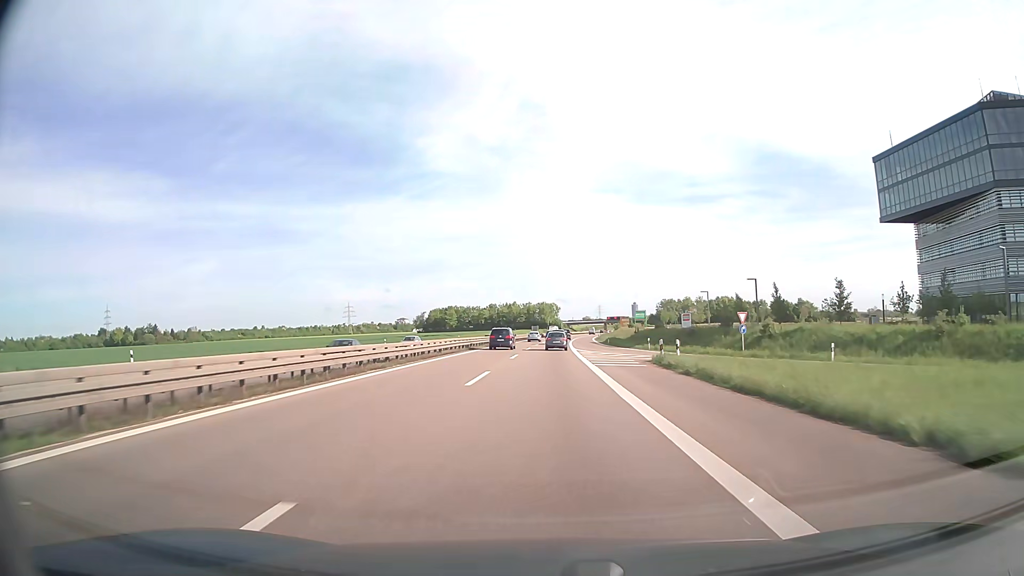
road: trunk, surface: asphalt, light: Day
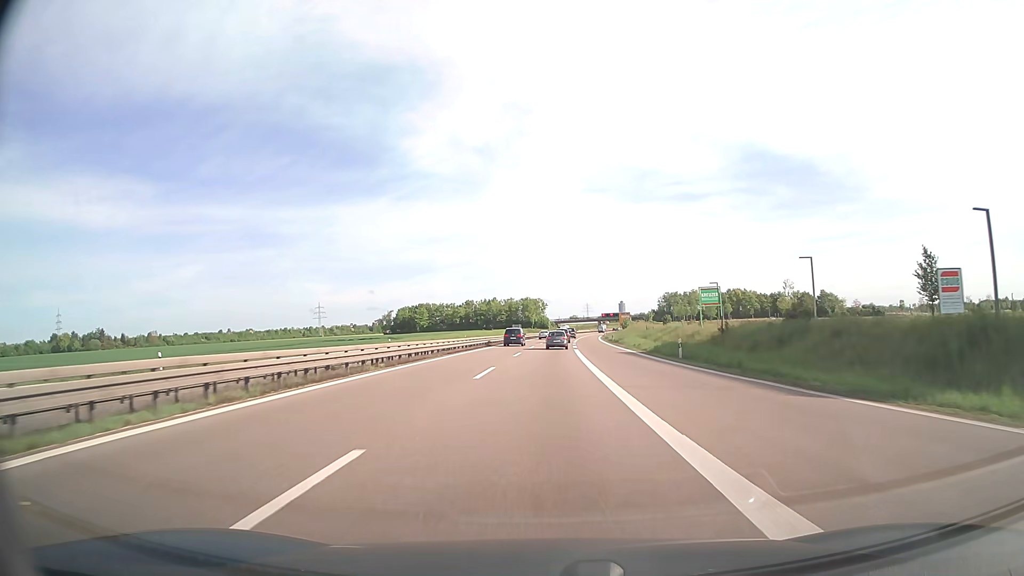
(+0.8, +51.6) m; +1°
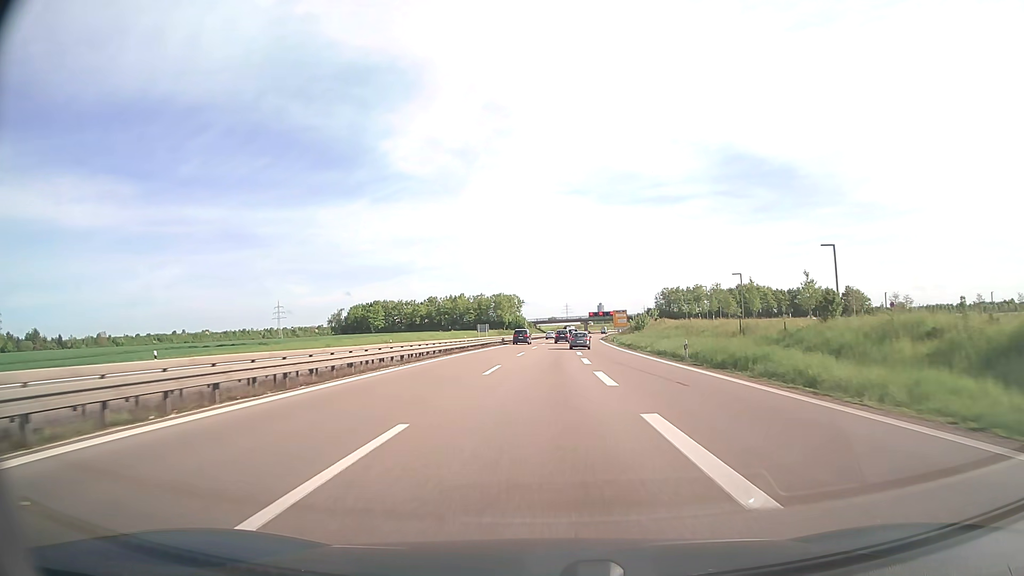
(+0.6, +51.7) m; +2°
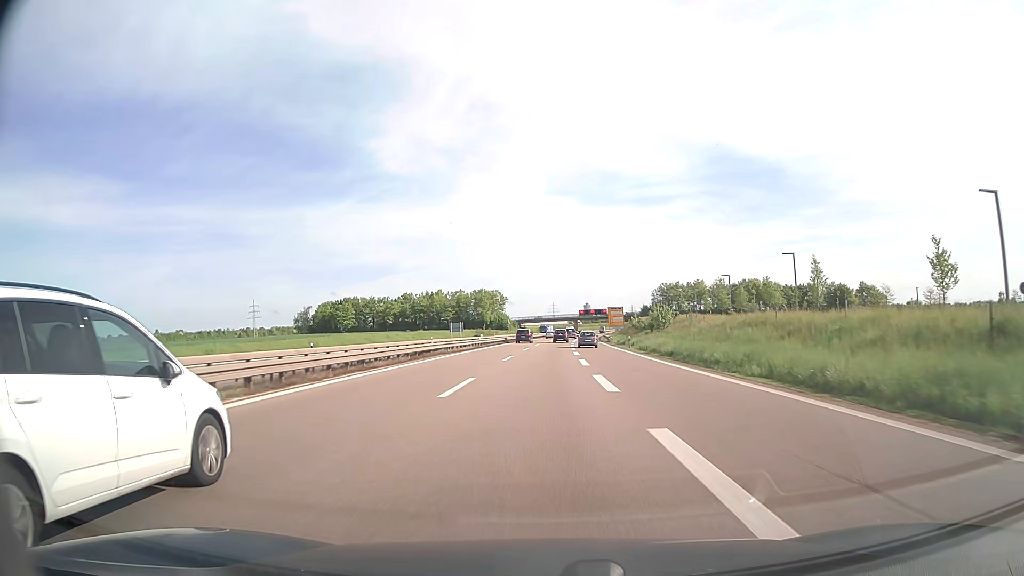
(+0.2, +25.9) m; +1°
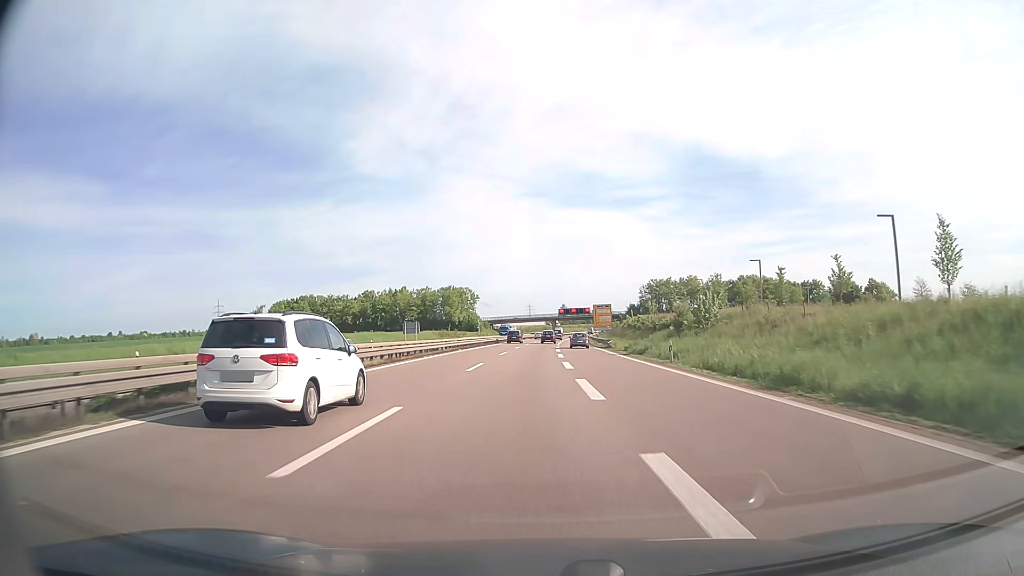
(+0.3, +25.9) m; +2°
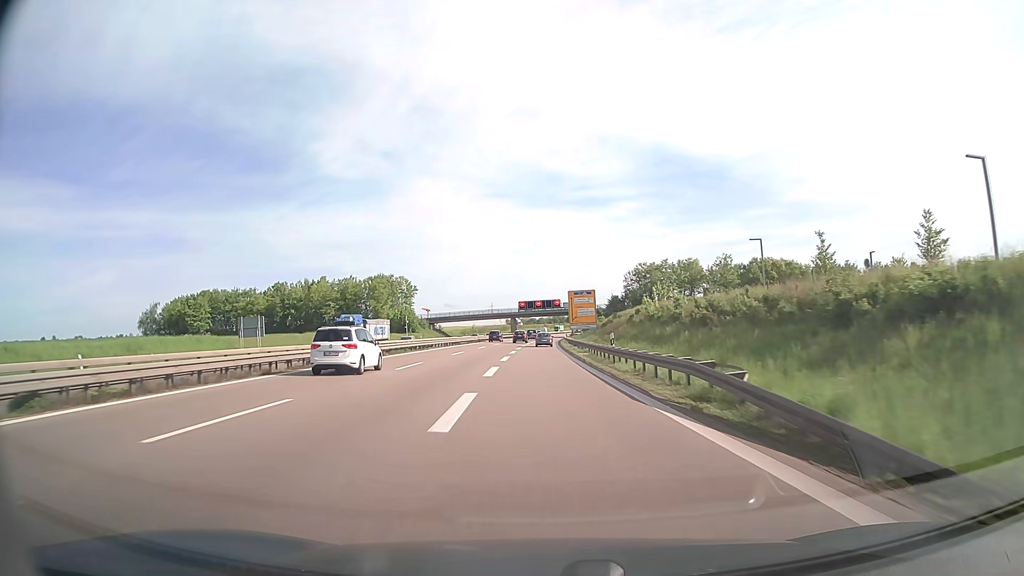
(+2.2, +52.4) m; +3°
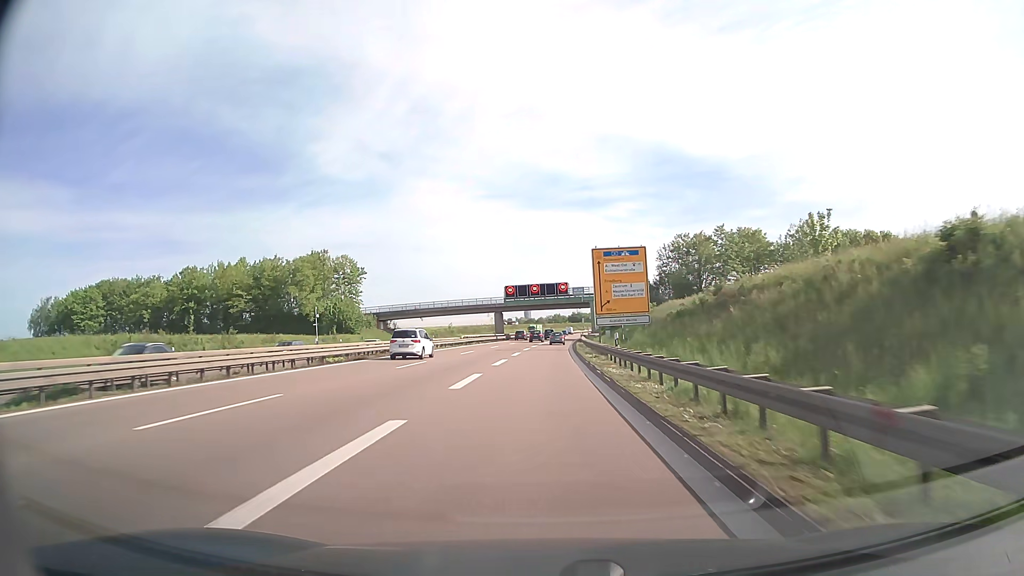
(-0.1, +53.1) m; 0°
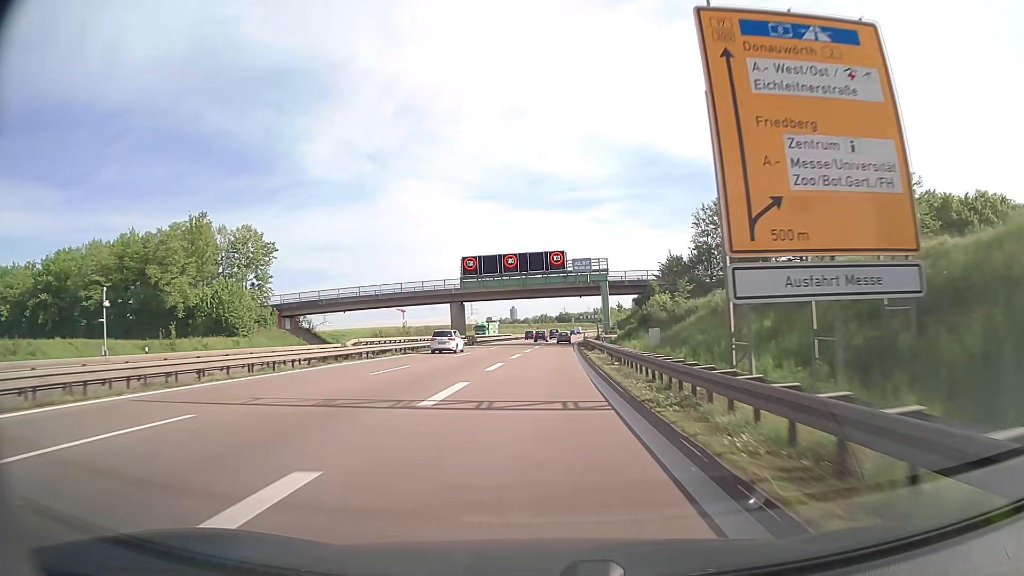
(+0.4, +40.1) m; +1°
(0, +10) (0, +20) (0, +30) (+1, +40) (+1, +50) (+1, +60) (+2, +70) (+2, +80) (+3, +90) (+4, +100) m
